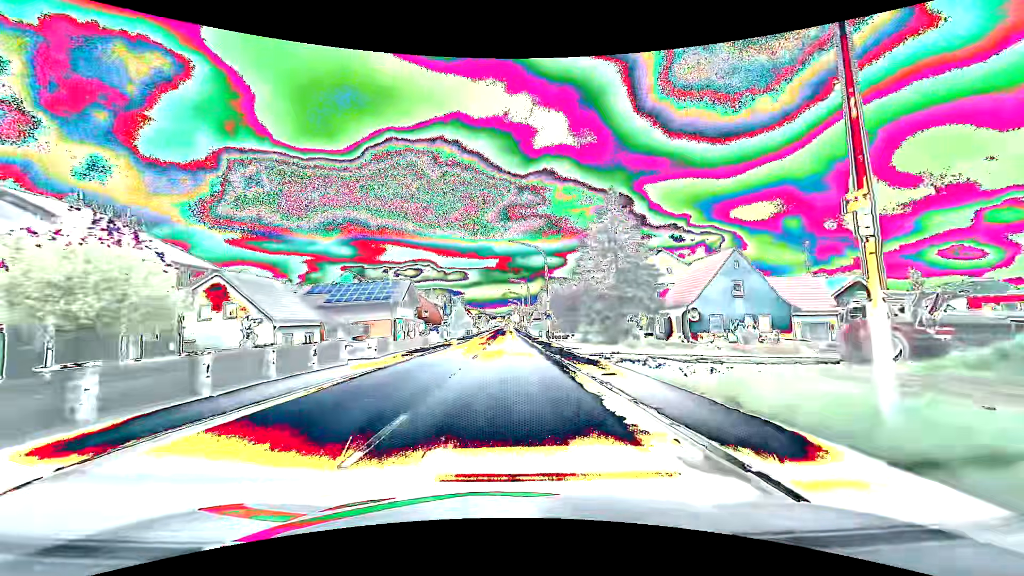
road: primary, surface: asphalt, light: Day
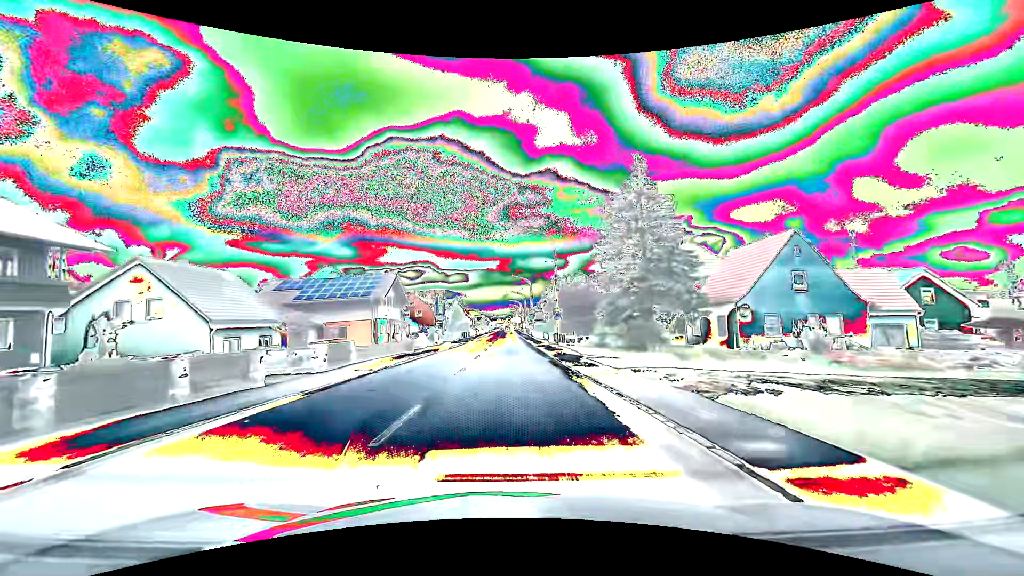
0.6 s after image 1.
(0.0, +8.0) m; 0°
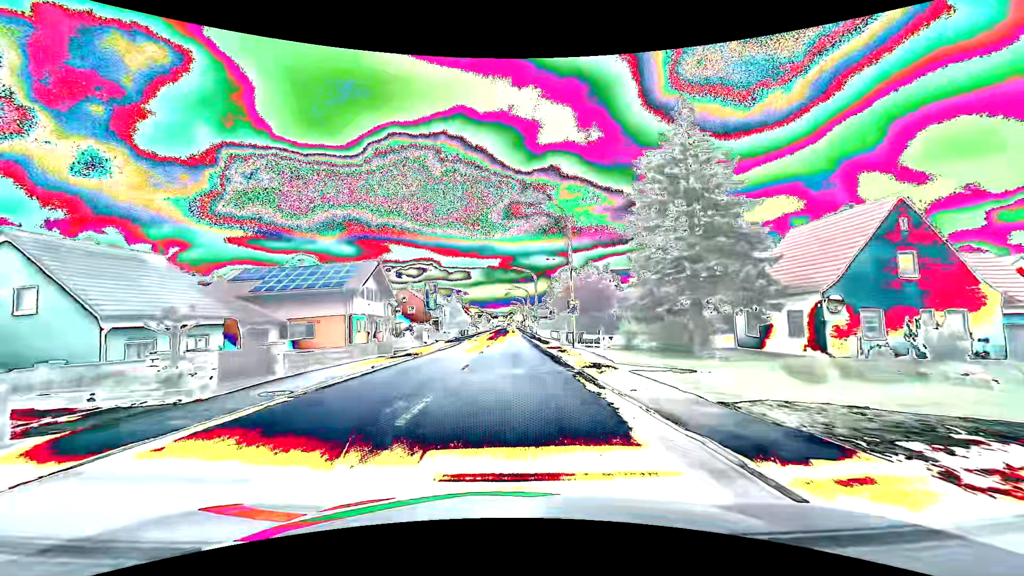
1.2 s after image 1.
(0.0, +8.0) m; 0°
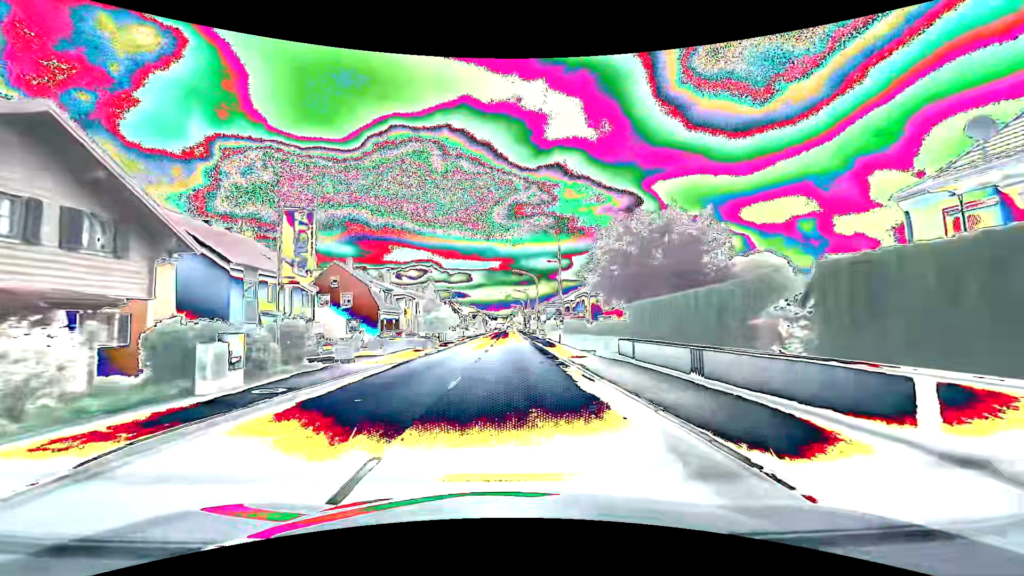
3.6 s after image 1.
(-0.2, +31.8) m; -1°
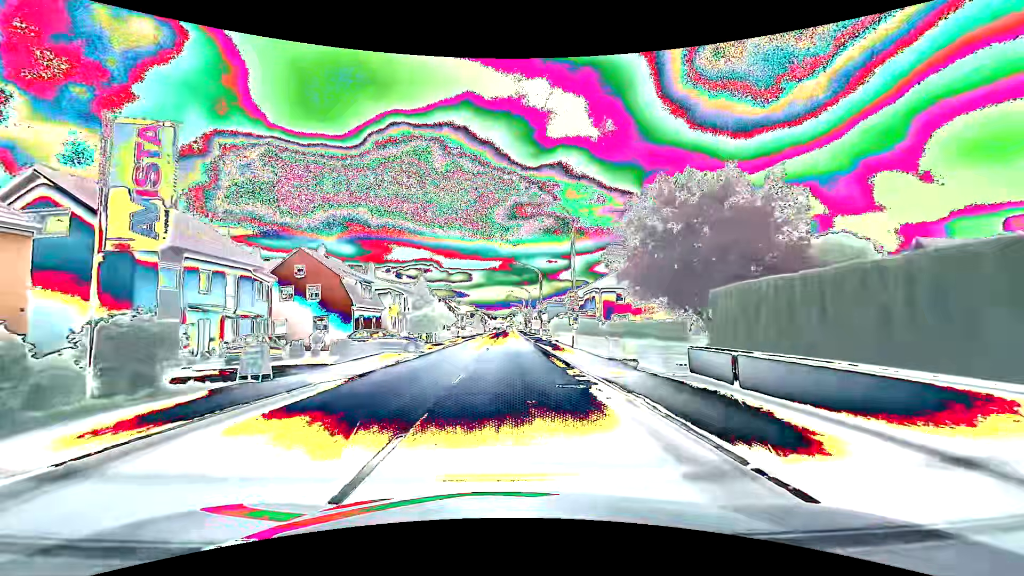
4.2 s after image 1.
(+0.1, +7.9) m; +1°
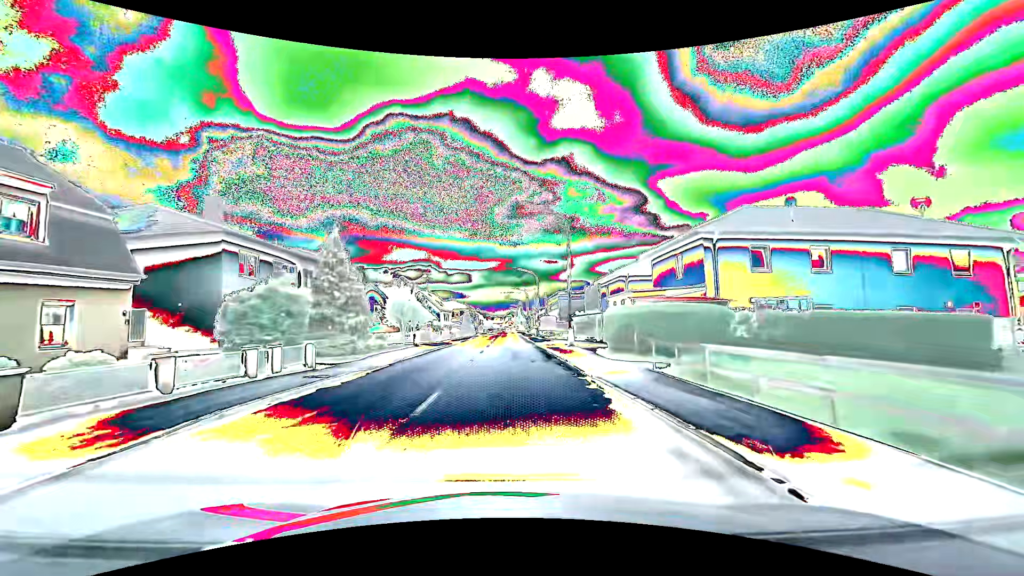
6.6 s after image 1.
(+0.1, +31.6) m; 0°
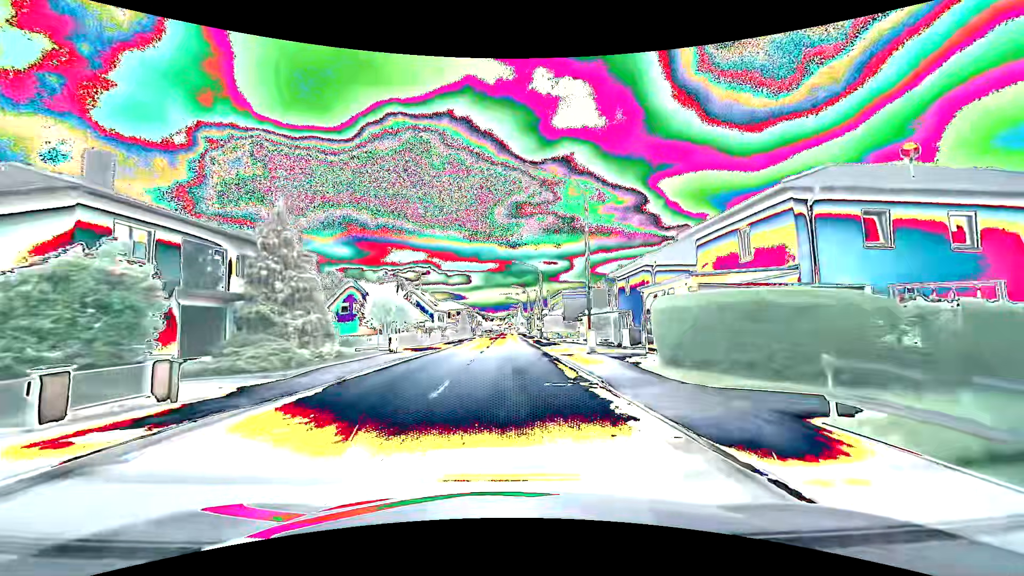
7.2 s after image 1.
(0.0, +7.9) m; 0°
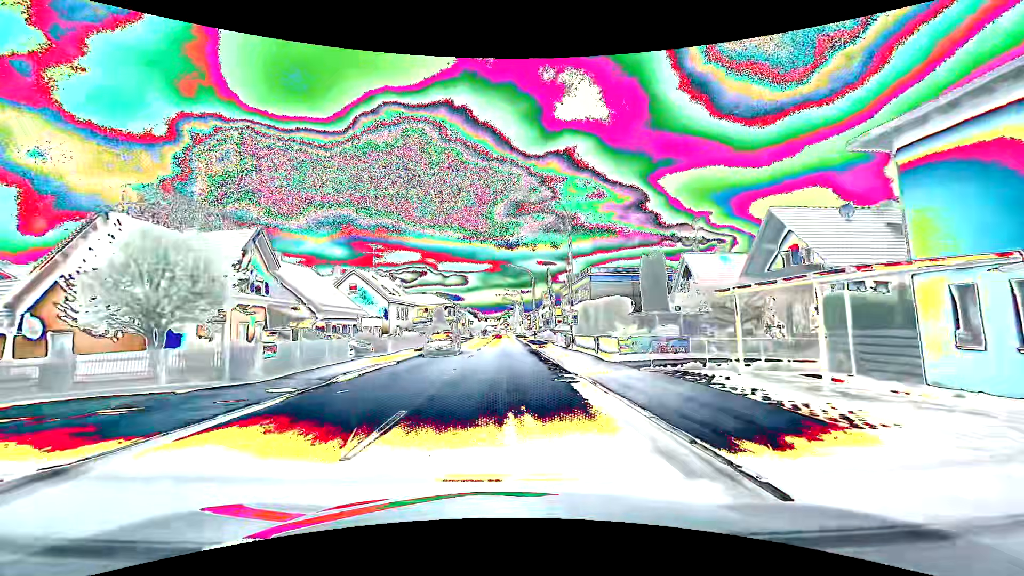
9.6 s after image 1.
(+0.1, +31.6) m; +1°
(0, +10) (0, +20) (0, +30) (0, +40) (-1, +50) (-1, +60) (-1, +70) (-1, +80) (-1, +90) (-1, +100) m
